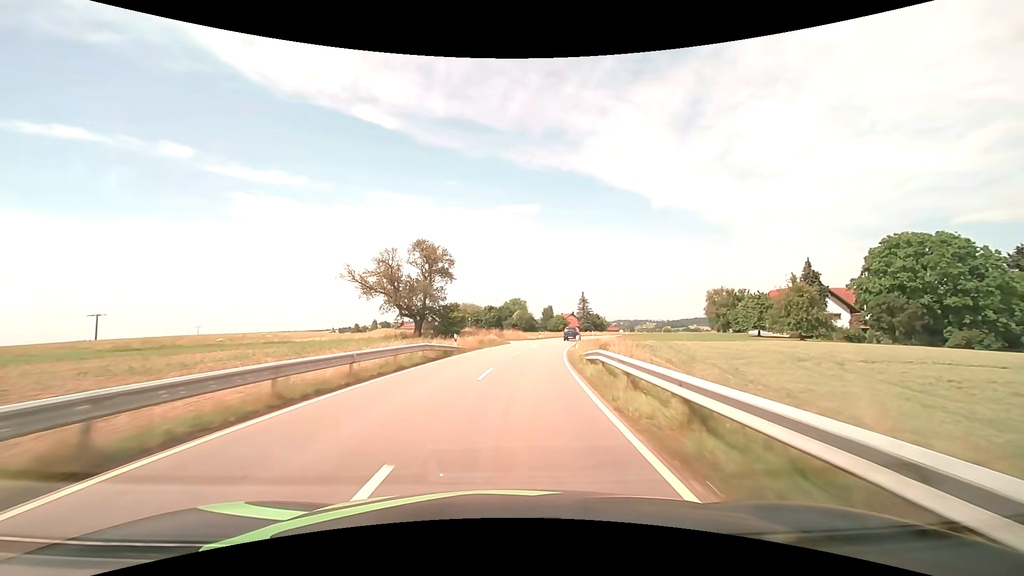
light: Day
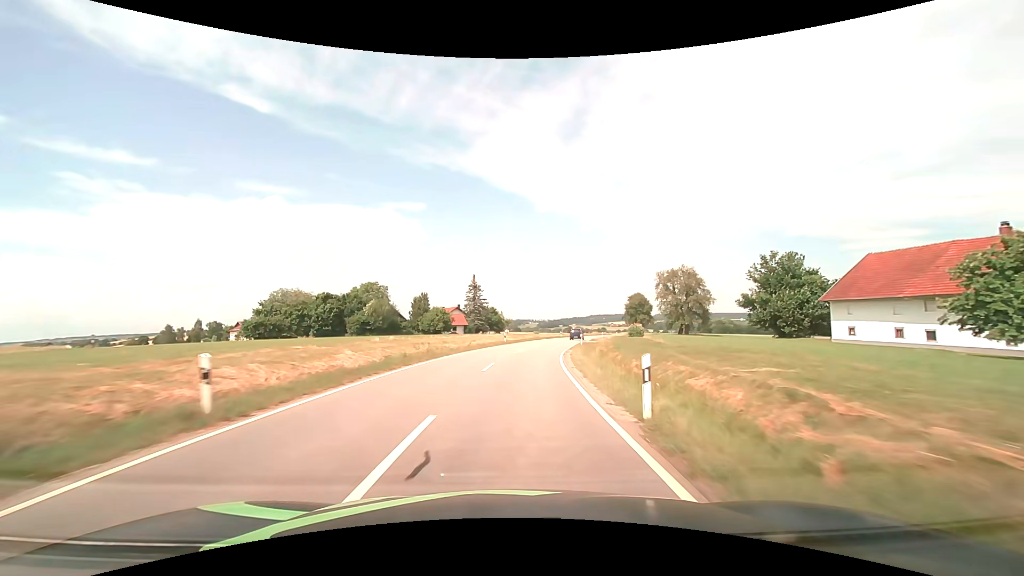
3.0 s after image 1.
(+6.7, +57.8) m; +13°
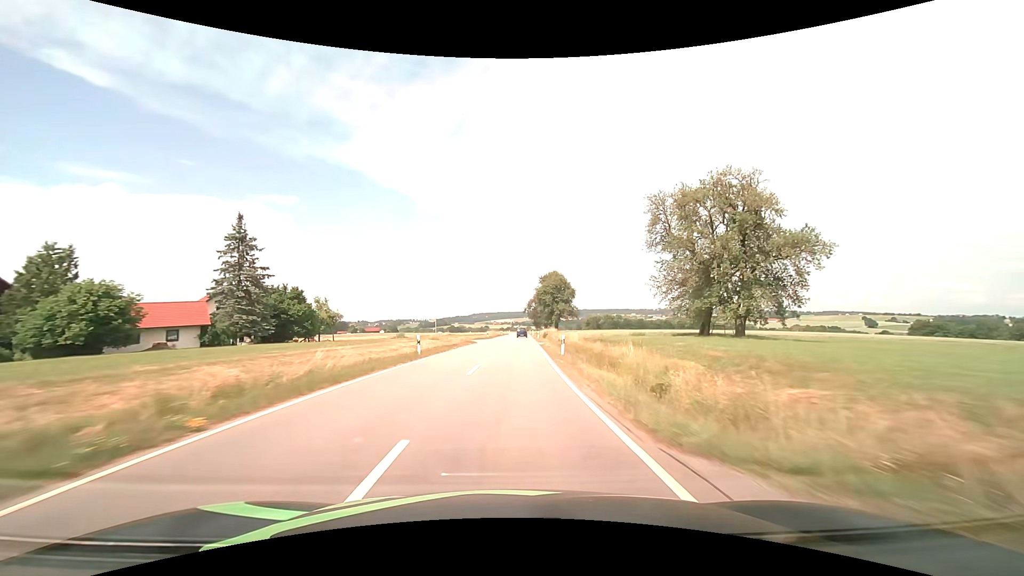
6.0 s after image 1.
(+7.7, +62.1) m; +13°
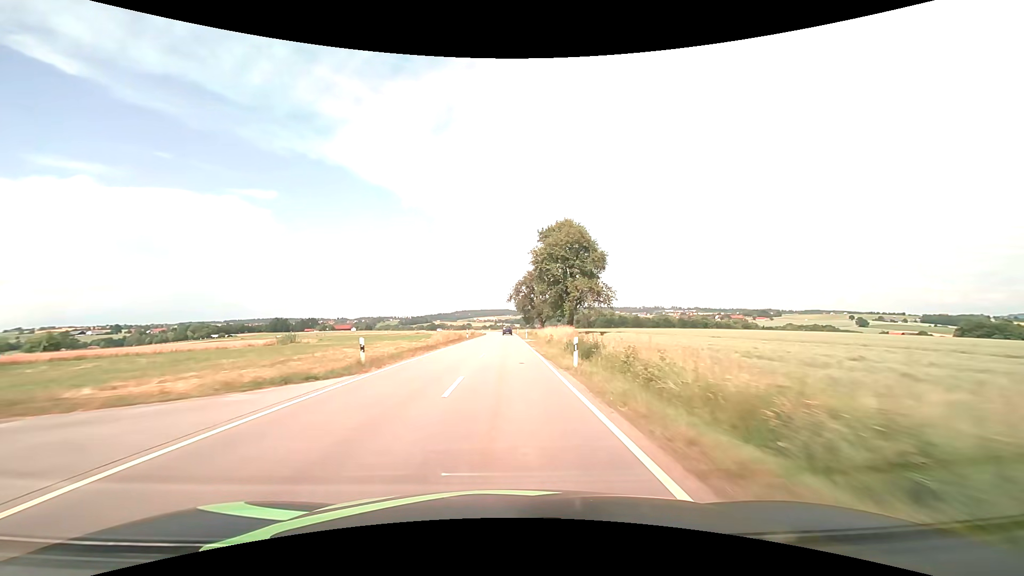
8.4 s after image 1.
(+1.5, +53.5) m; +2°
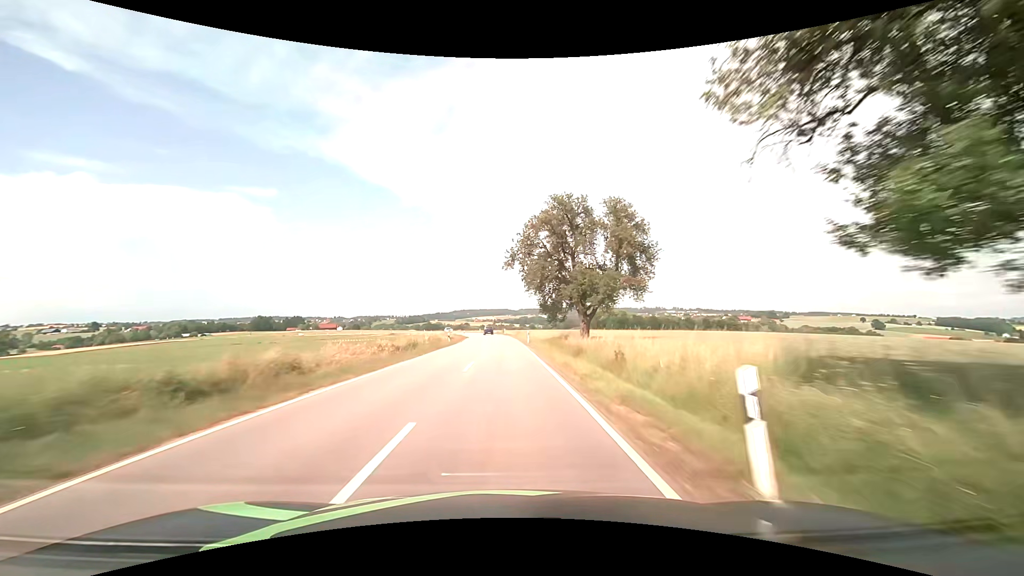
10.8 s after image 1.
(0.0, +55.4) m; 0°
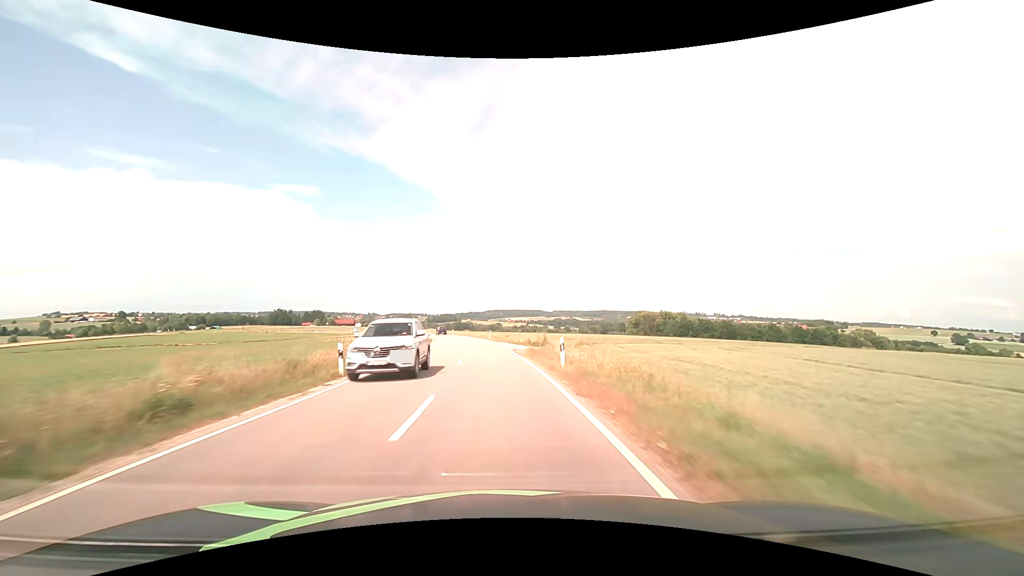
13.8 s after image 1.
(-1.2, +70.0) m; -4°
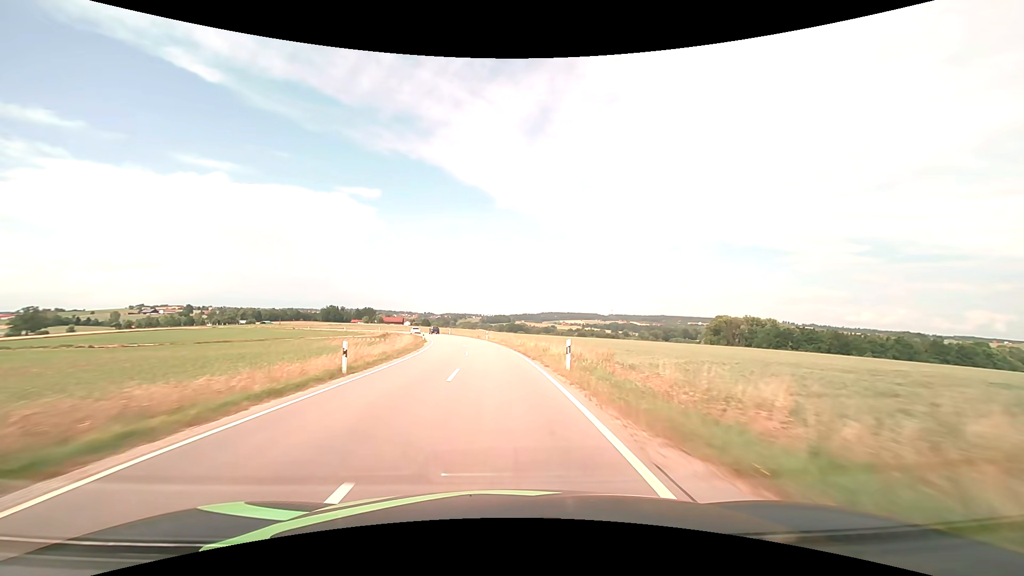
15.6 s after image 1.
(-2.2, +41.8) m; -6°
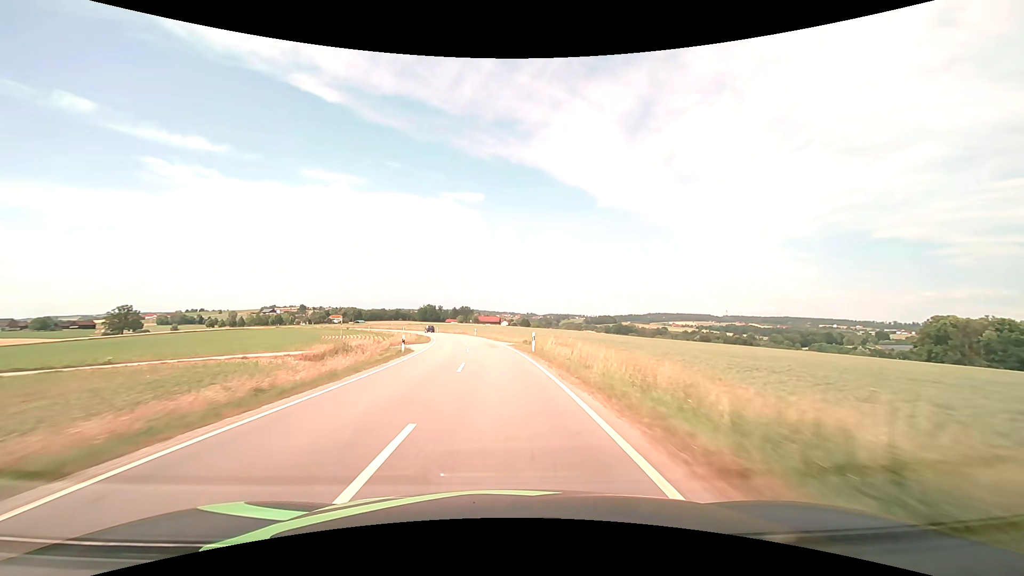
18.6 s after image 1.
(-6.8, +69.8) m; -12°
(0, +10) (-1, +20) (-1, +30) (-2, +40) (-3, +50) (-5, +60) (-7, +70) (-9, +79) (-11, +89) (-14, +99) m
